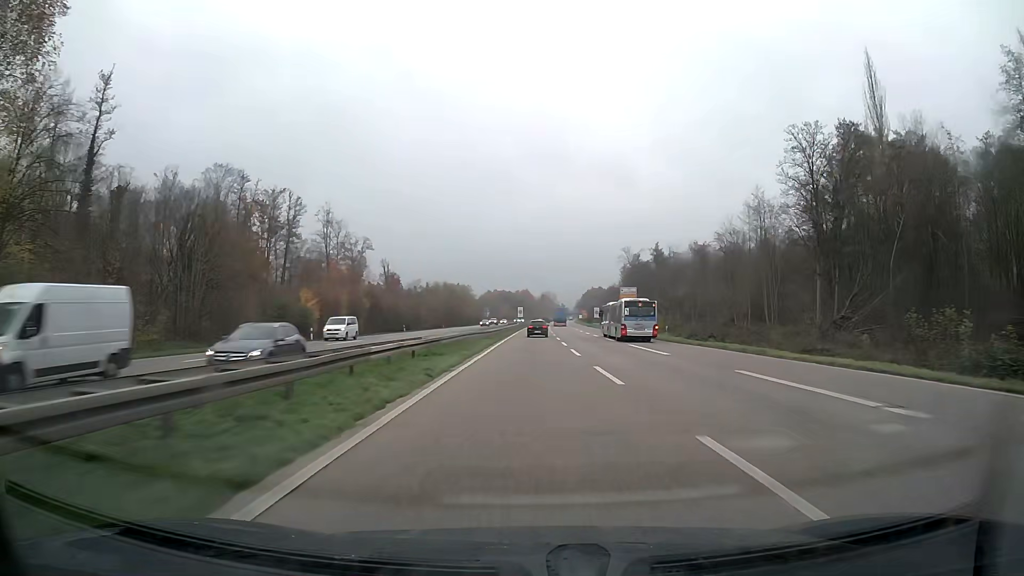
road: trunk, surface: asphalt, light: Day
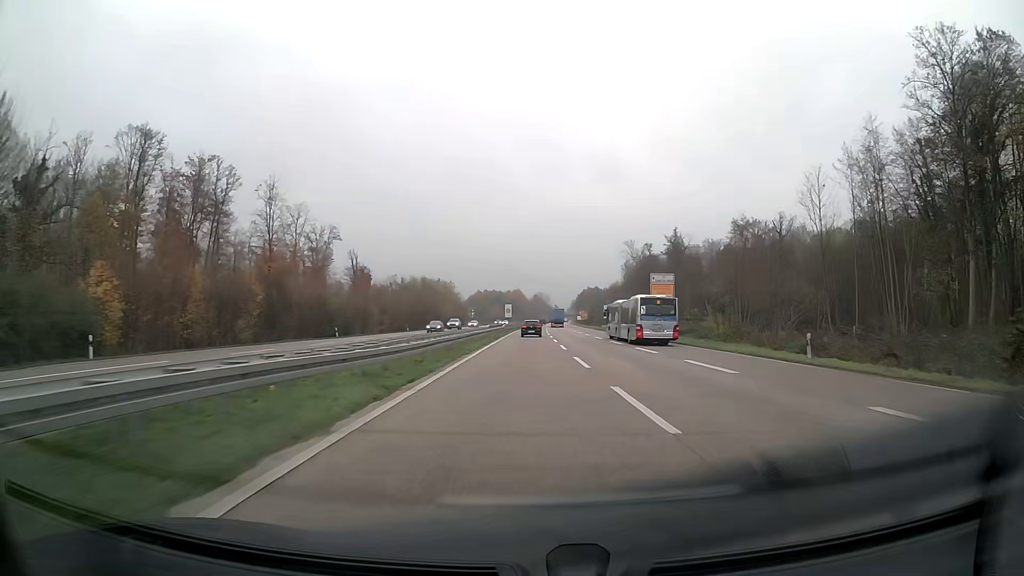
(+0.1, +30.7) m; 0°
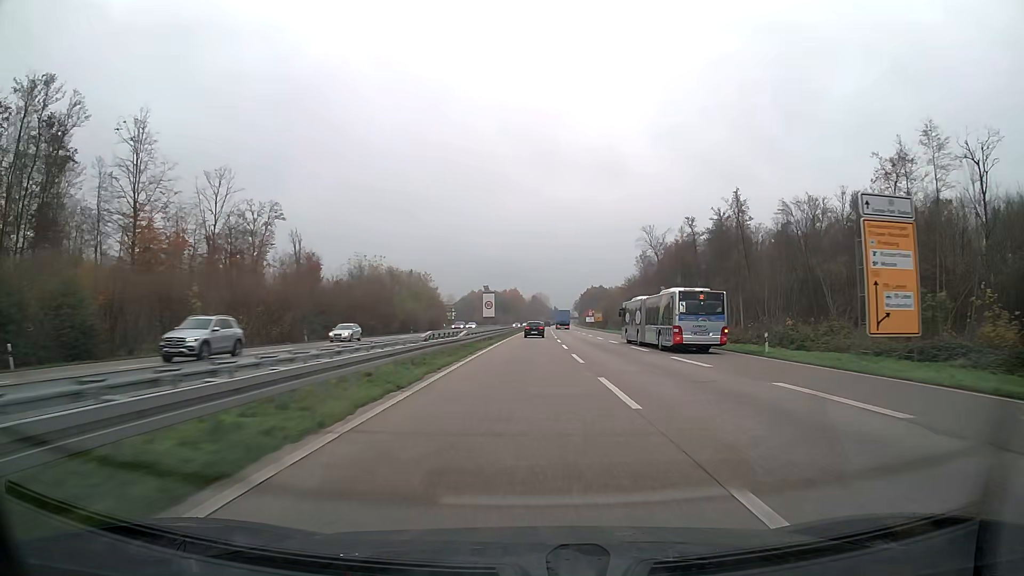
(+0.1, +45.3) m; 0°
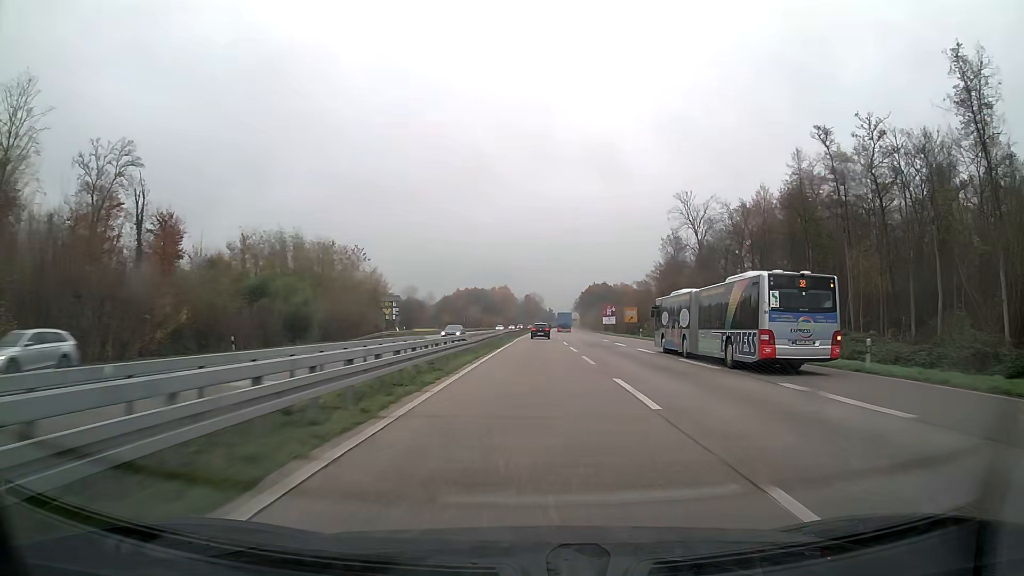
(+0.3, +60.0) m; +1°
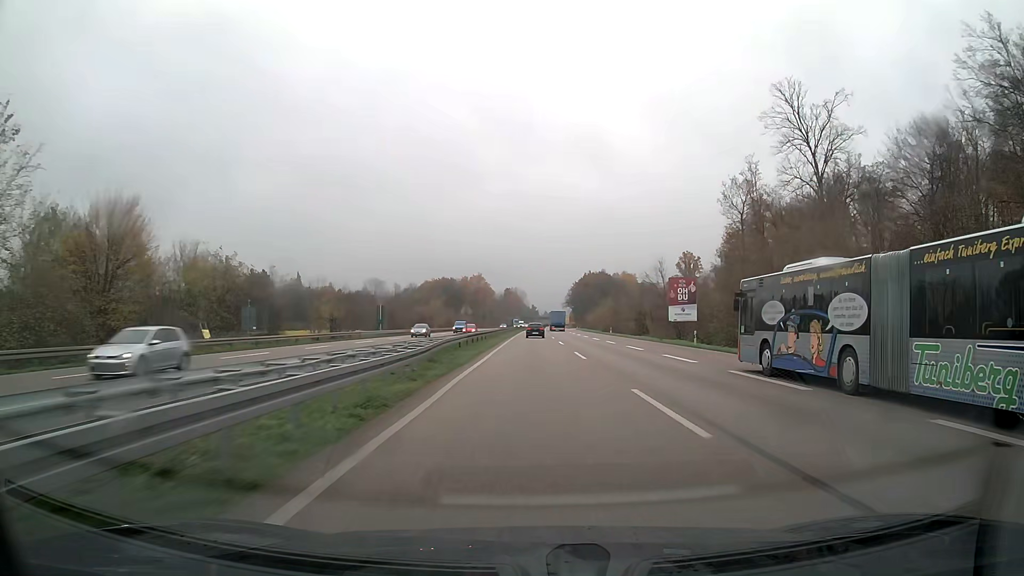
(+0.8, +75.8) m; +1°
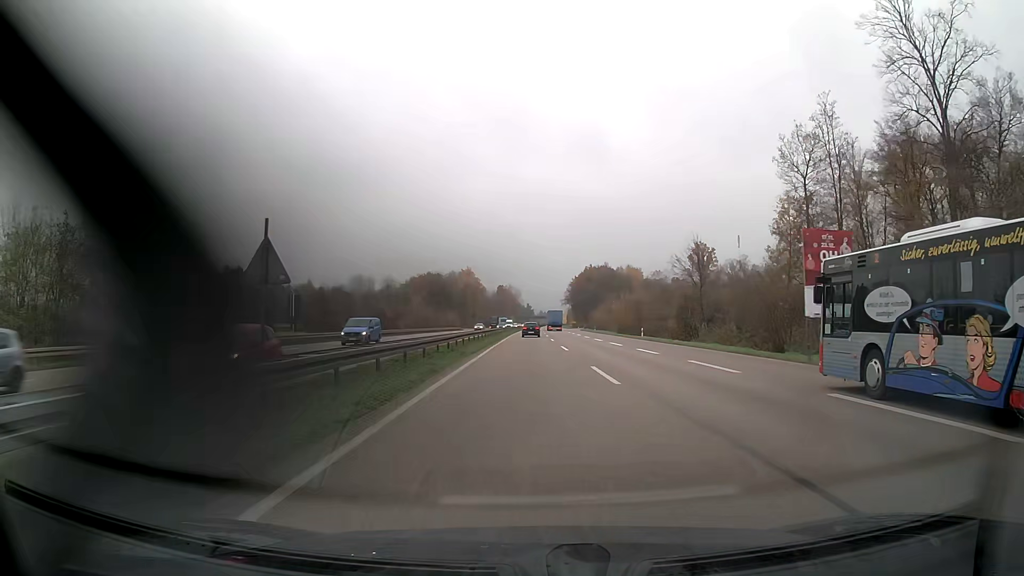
(+0.1, +30.6) m; 0°
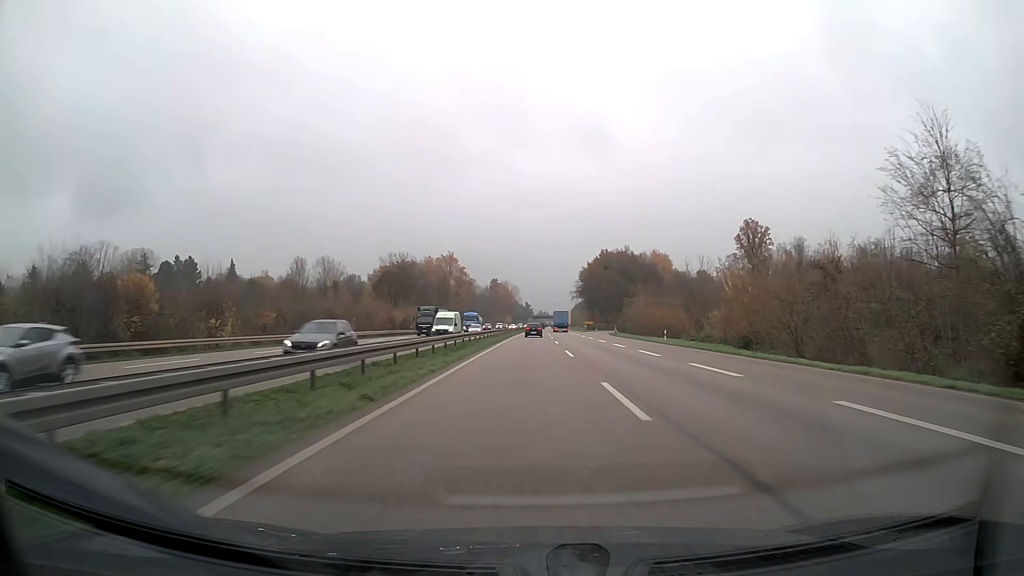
(0.0, +61.2) m; 0°
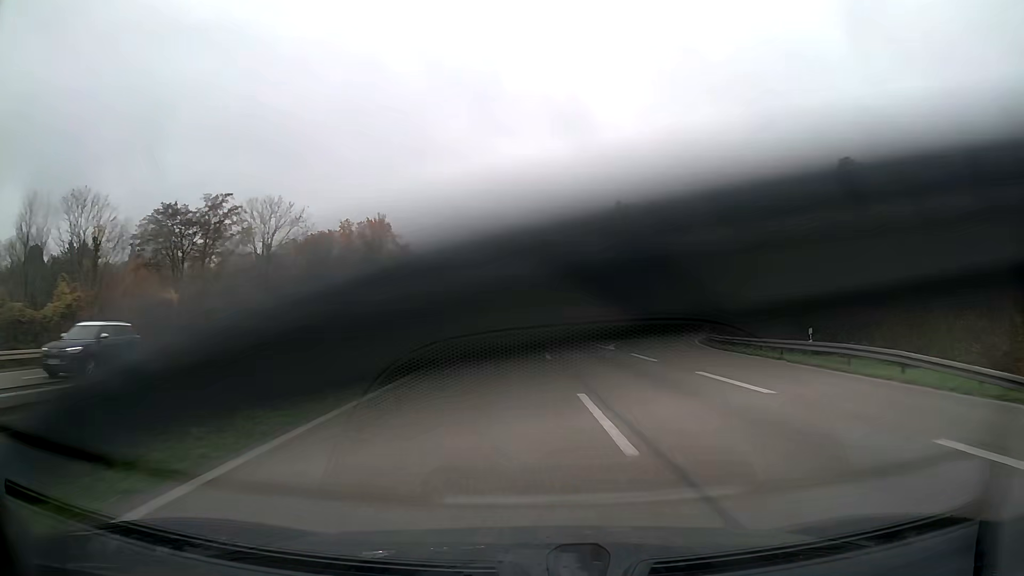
(+1.3, +76.9) m; +2°
(0, +10) (0, +20) (0, +30) (0, +40) (0, +50) (0, +60) (0, +70) (0, +80) (0, +90) (0, +100) m
